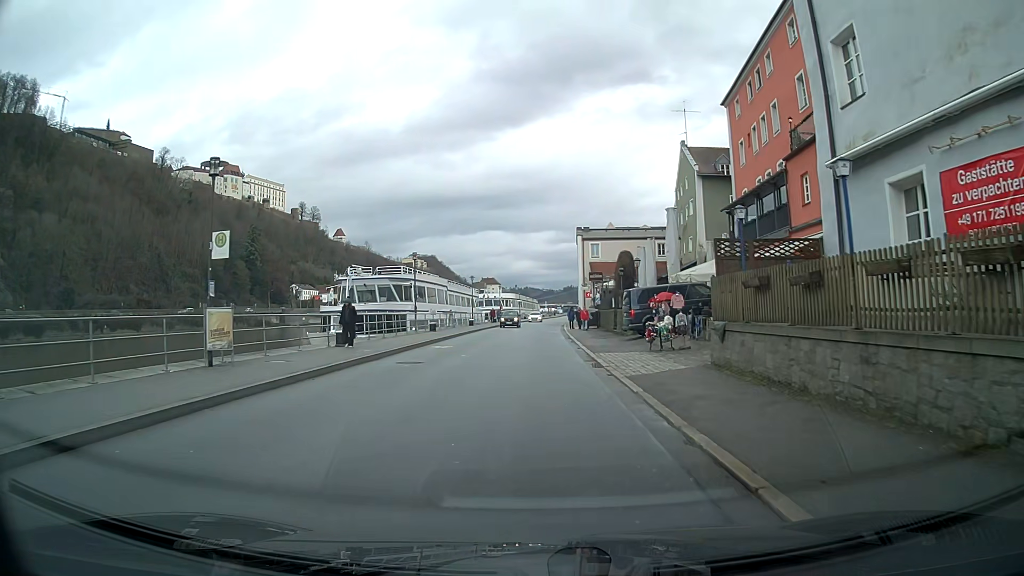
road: residential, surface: asphalt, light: Day
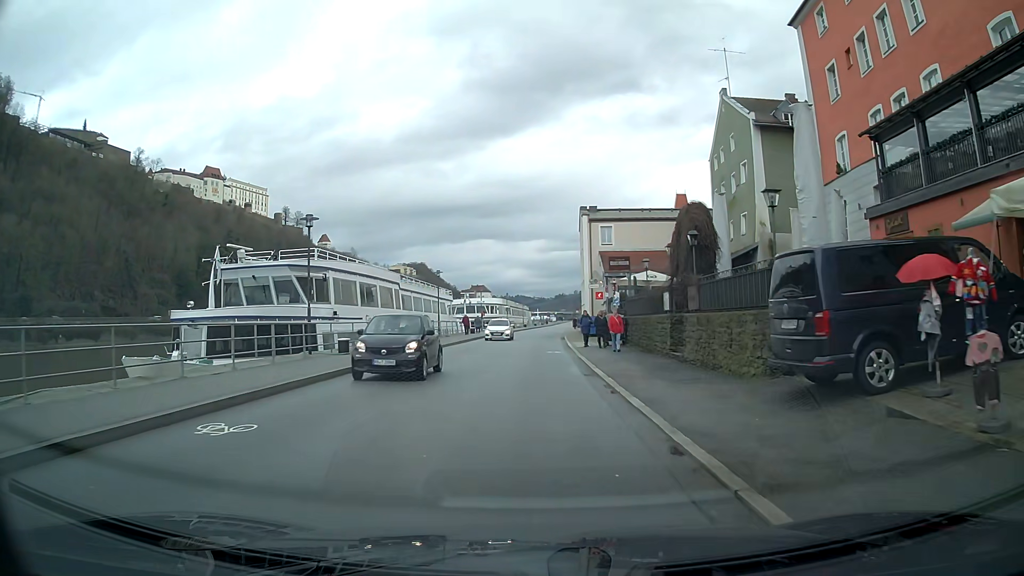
(+0.1, +18.5) m; +1°
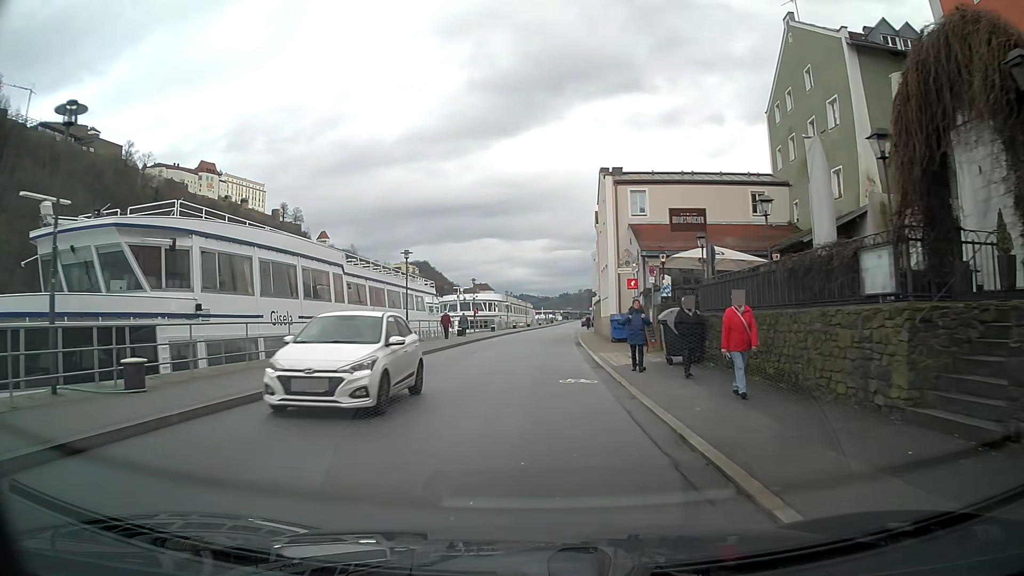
(0.0, +13.8) m; 0°
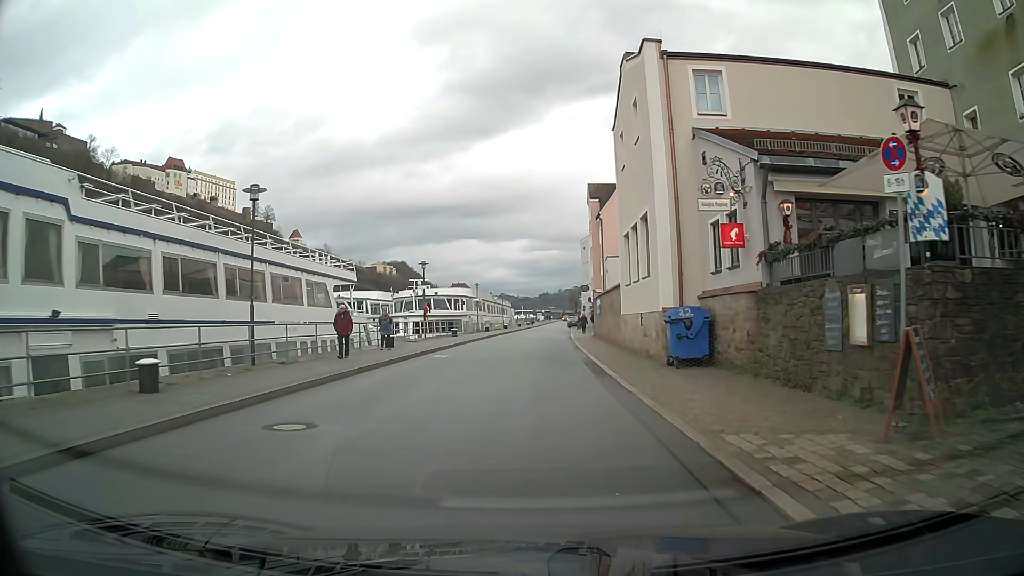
(+0.3, +18.5) m; +2°
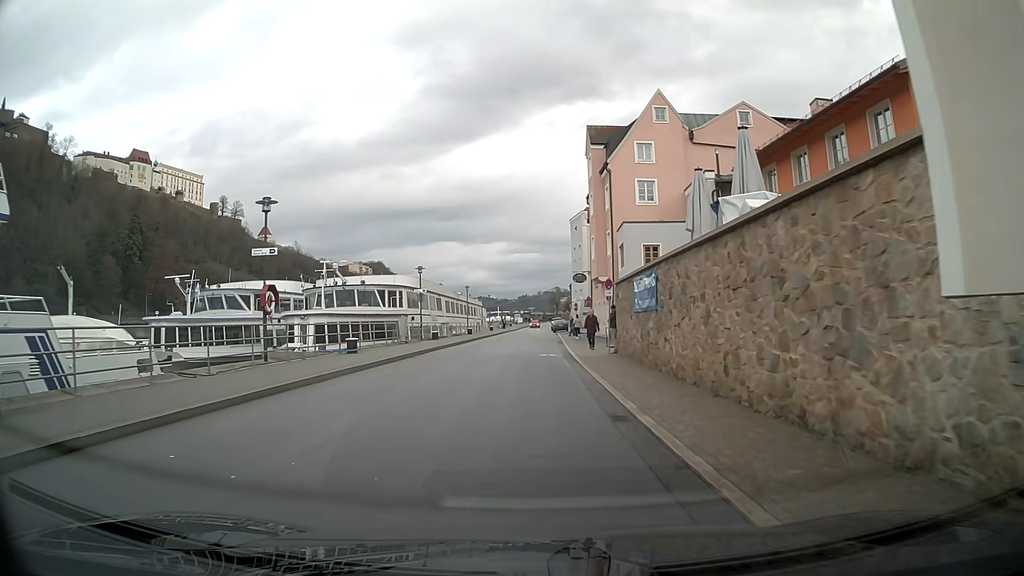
(+0.3, +23.1) m; +1°
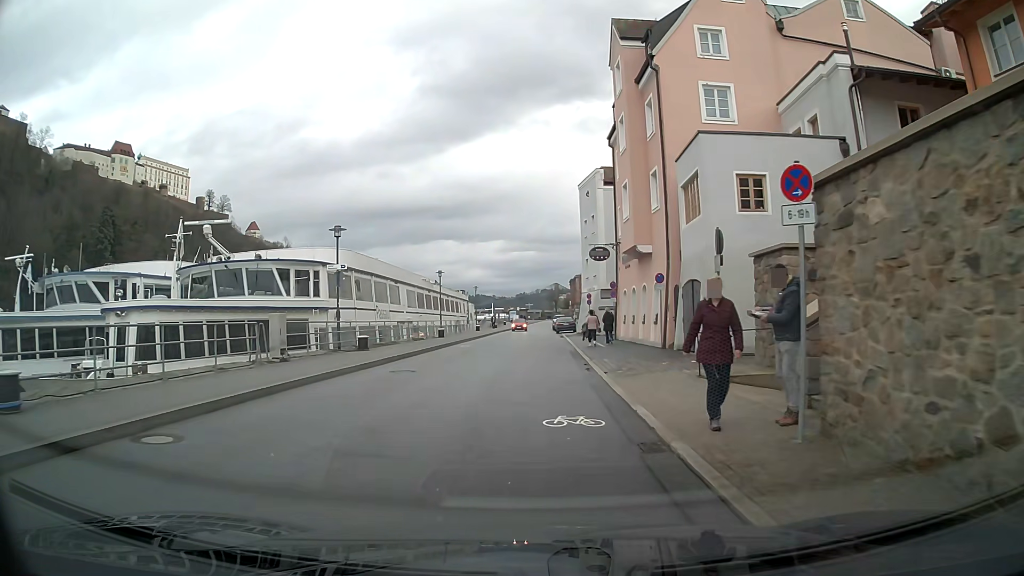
(0.0, +18.5) m; 0°
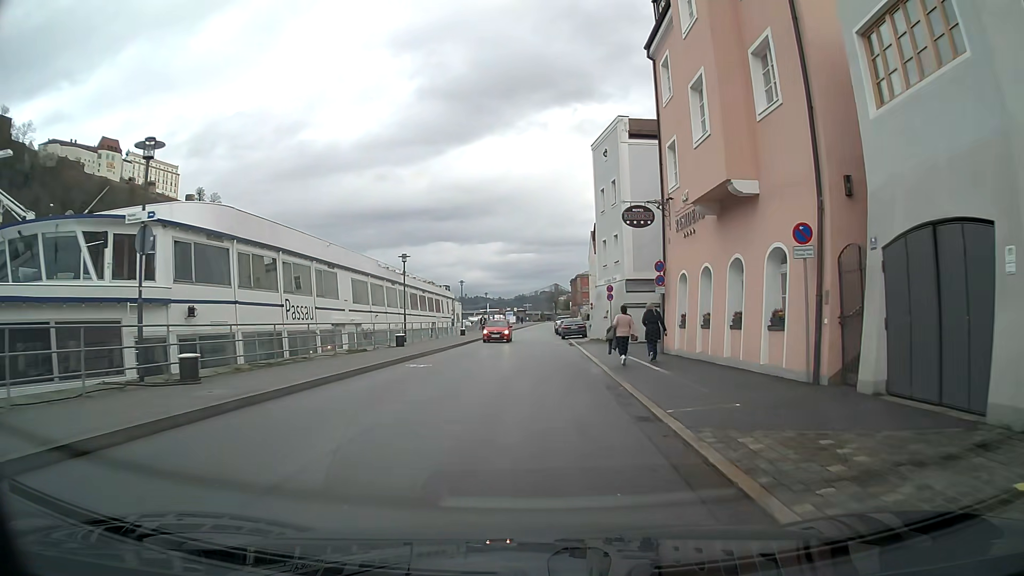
(0.0, +13.9) m; +1°
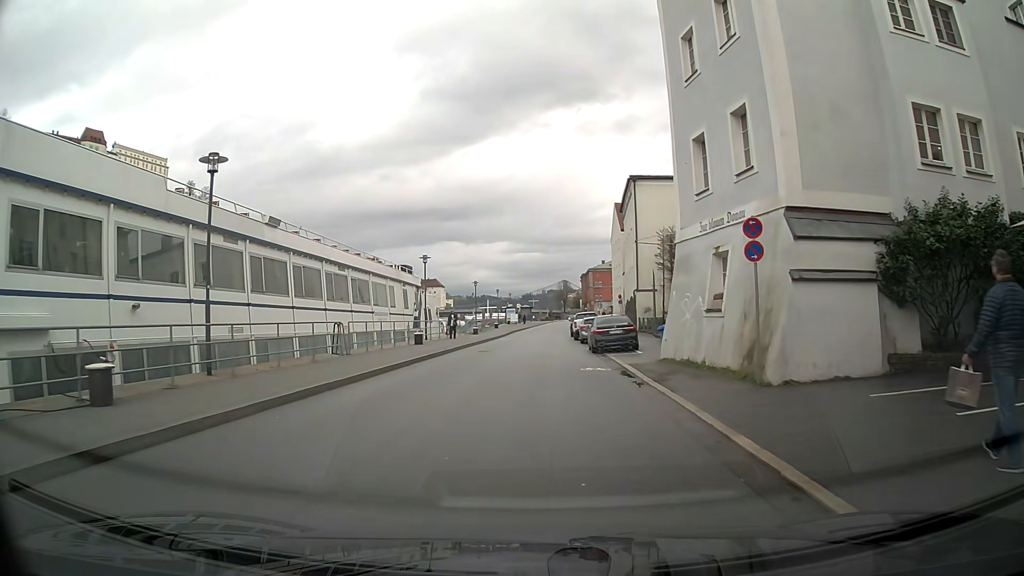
(-0.1, +23.2) m; -2°
(0, +10) (0, +20) (0, +30) (0, +40) (+1, +50) (+2, +60) (+4, +70) (+5, +80) (+7, +90) (+8, +99) m
